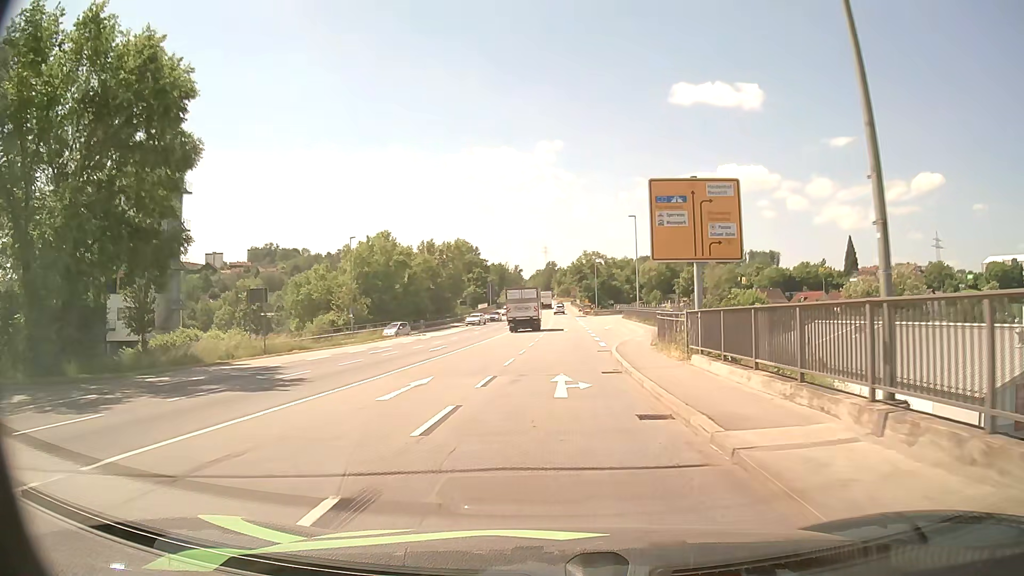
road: primary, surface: asphalt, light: Day
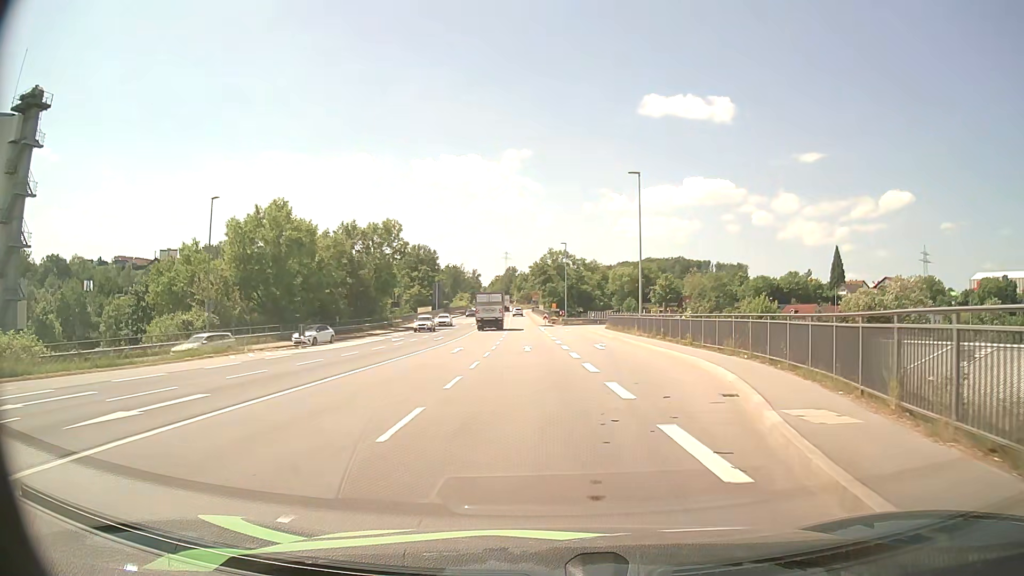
(+0.3, +24.3) m; +3°
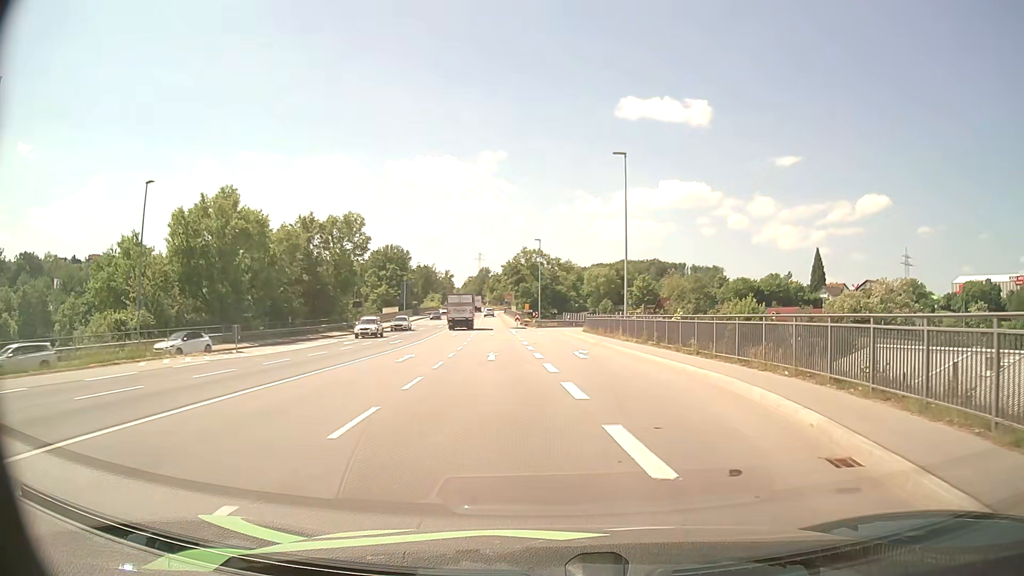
(+0.1, +5.8) m; +3°
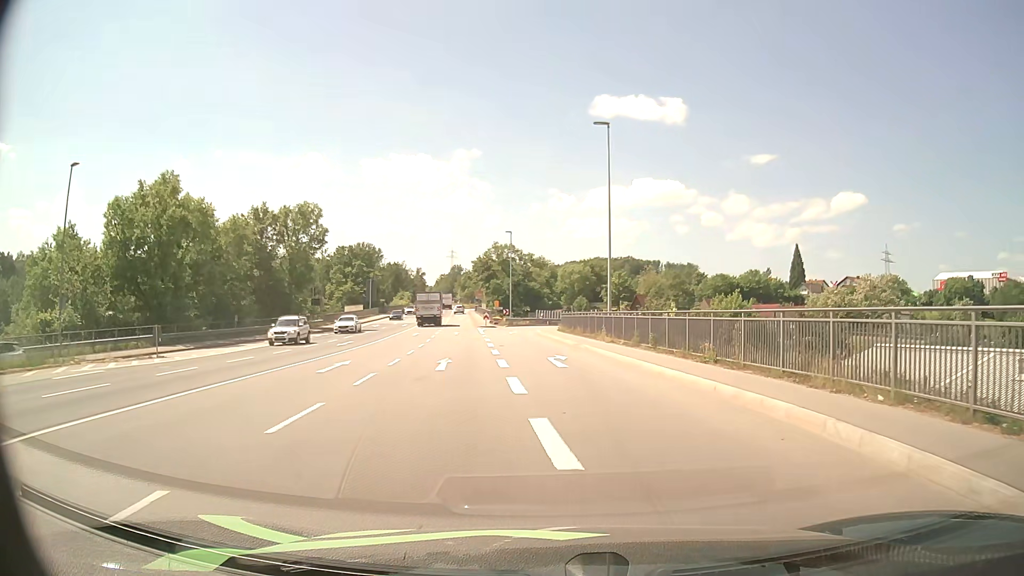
(+0.1, +5.7) m; +2°
